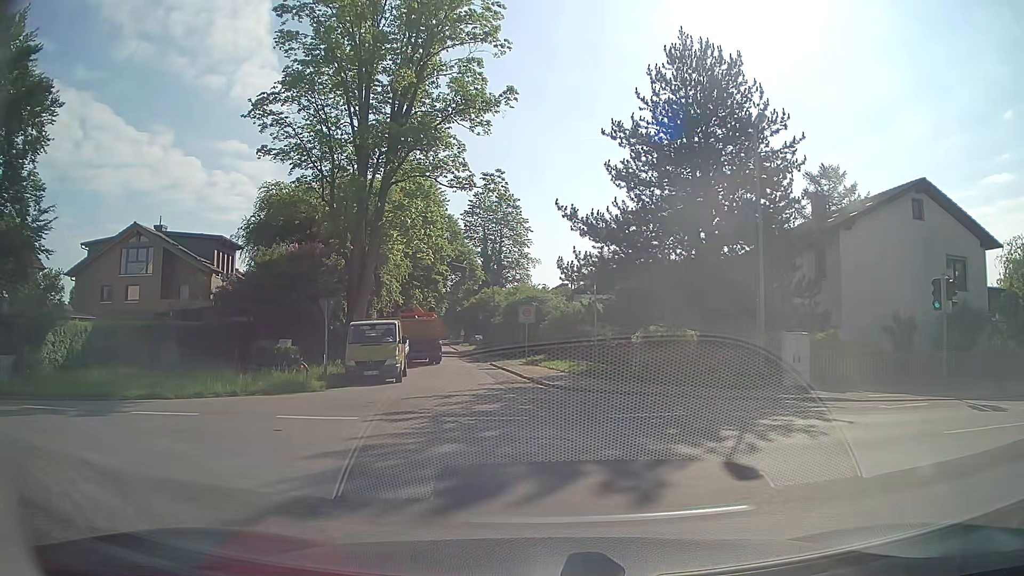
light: Day
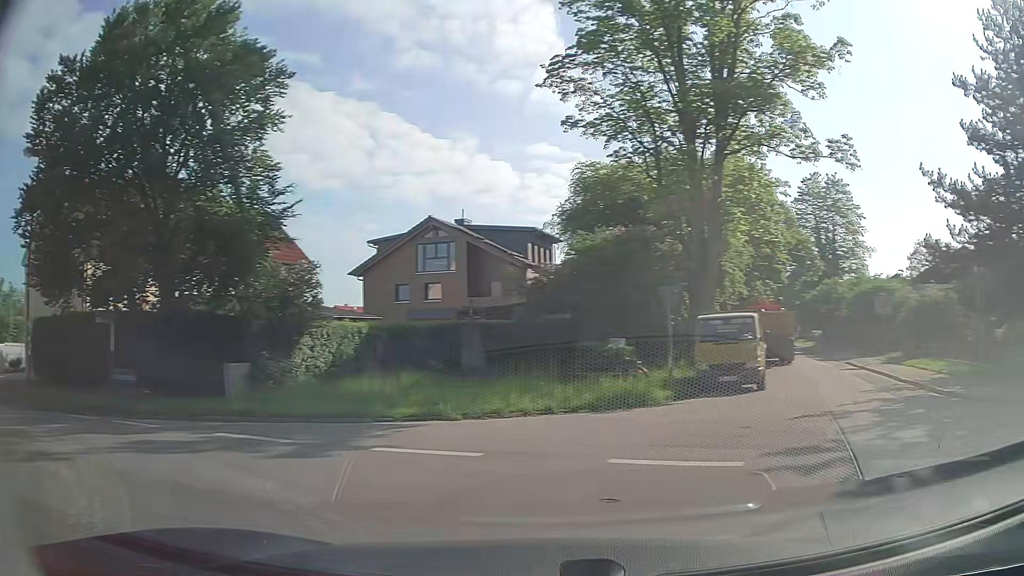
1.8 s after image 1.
(-1.0, +4.8) m; -27°
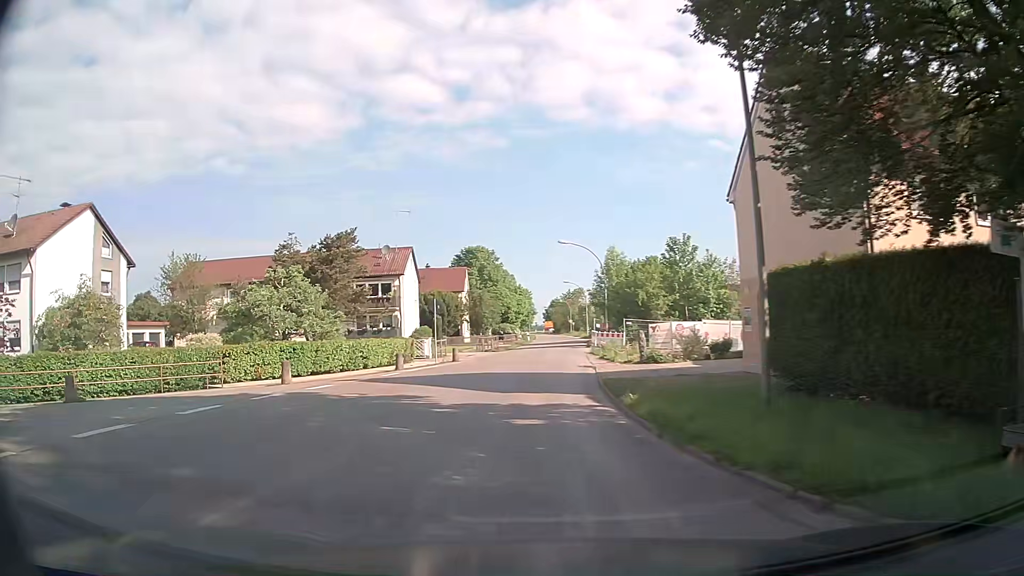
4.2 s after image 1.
(-7.5, +9.1) m; -63°
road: tertiary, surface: asphalt
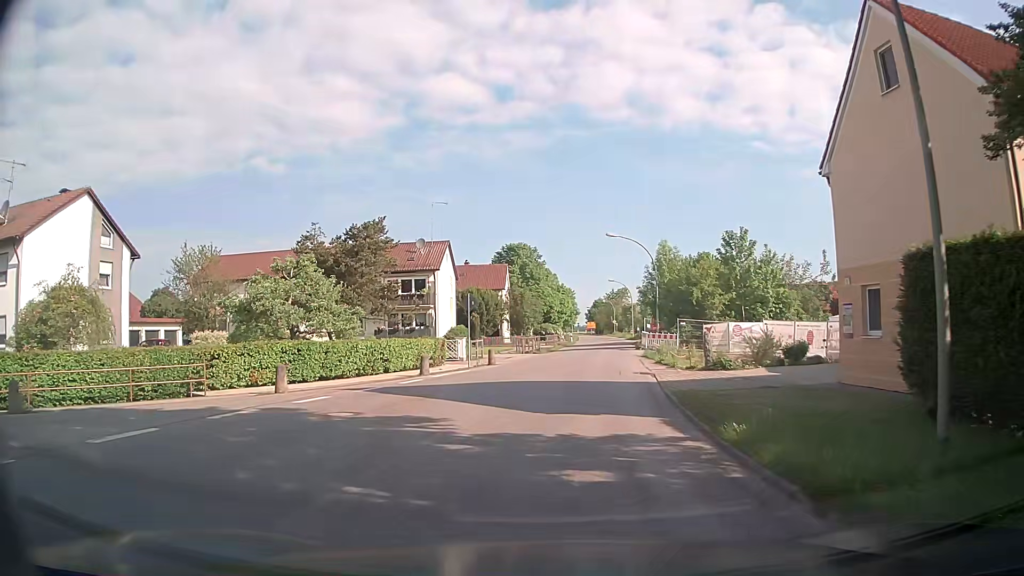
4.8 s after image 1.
(-0.2, +4.0) m; -5°
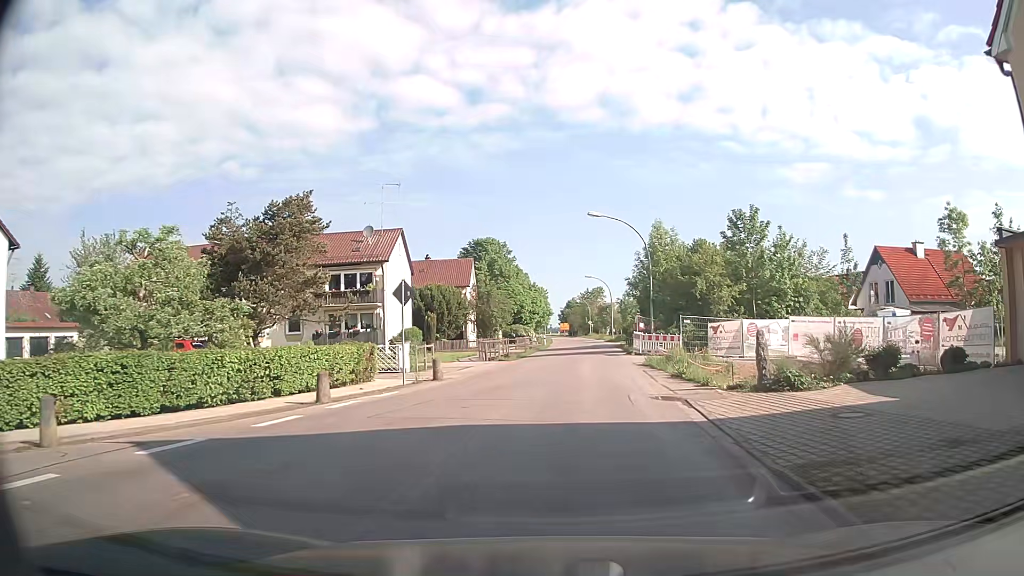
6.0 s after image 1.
(+0.2, +8.6) m; +3°
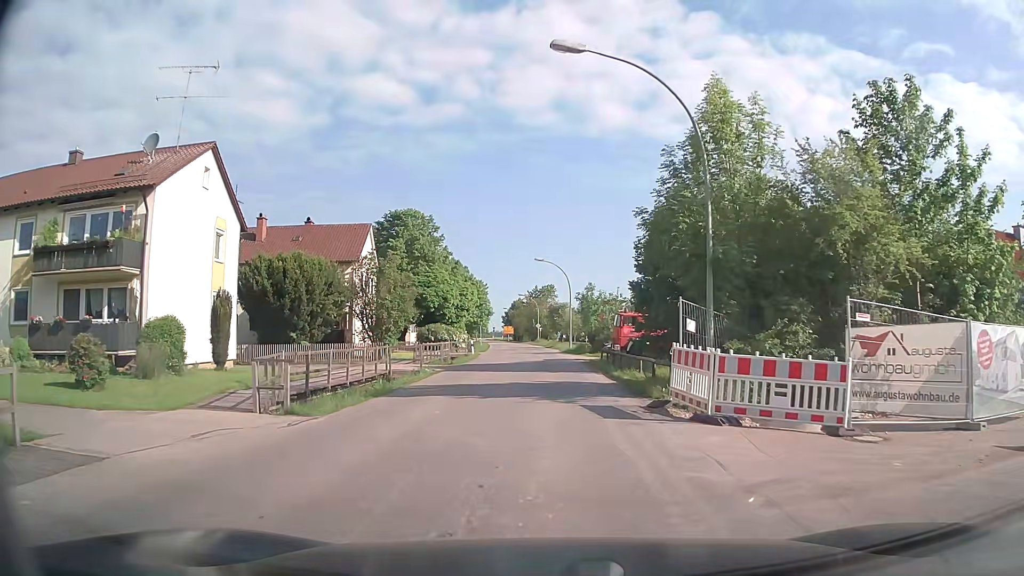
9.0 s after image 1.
(+1.3, +23.4) m; +4°
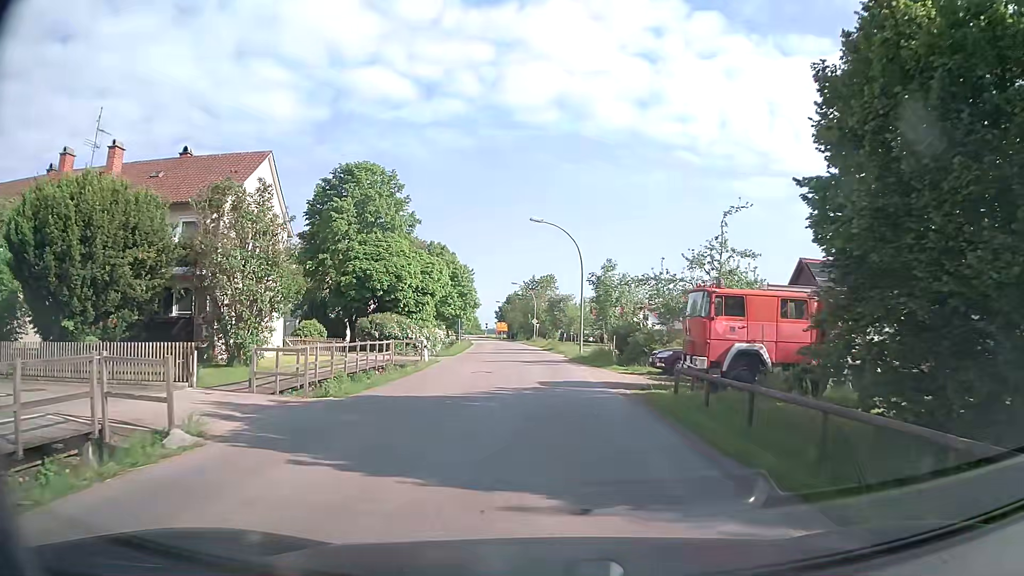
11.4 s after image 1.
(+0.1, +19.2) m; 0°
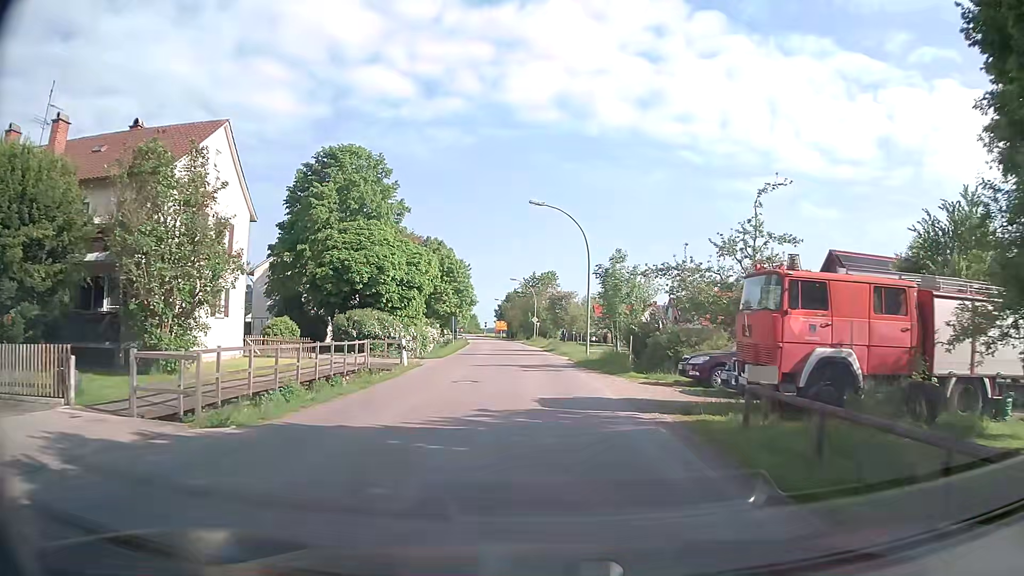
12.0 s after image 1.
(+0.1, +4.9) m; +1°
(0, +10) (0, +20) (-1, +30) (-1, +40) (-2, +50) (-2, +60) (-3, +70) (-4, +80) (-5, +90) (-6, +100) m
